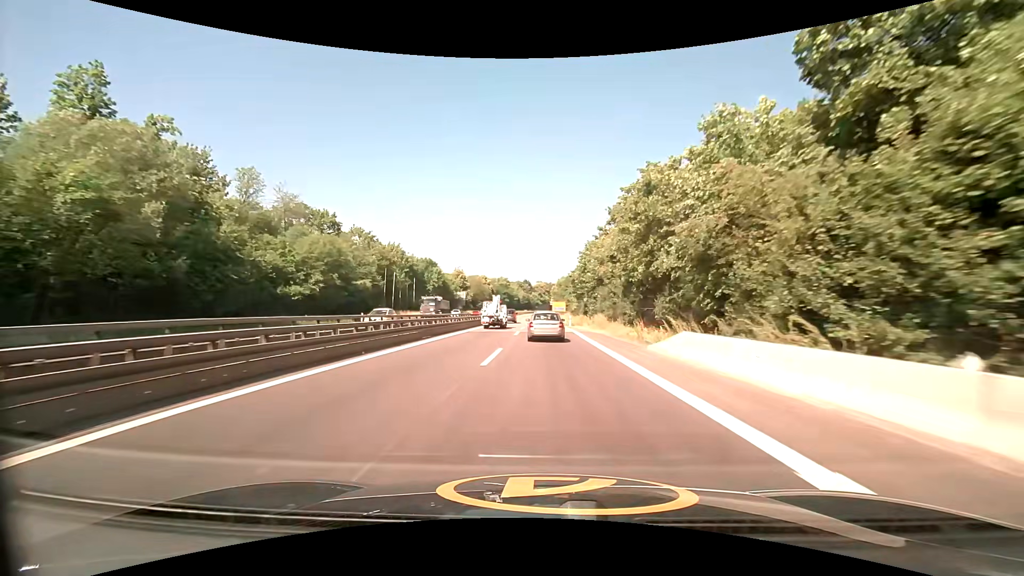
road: trunk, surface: asphalt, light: Day
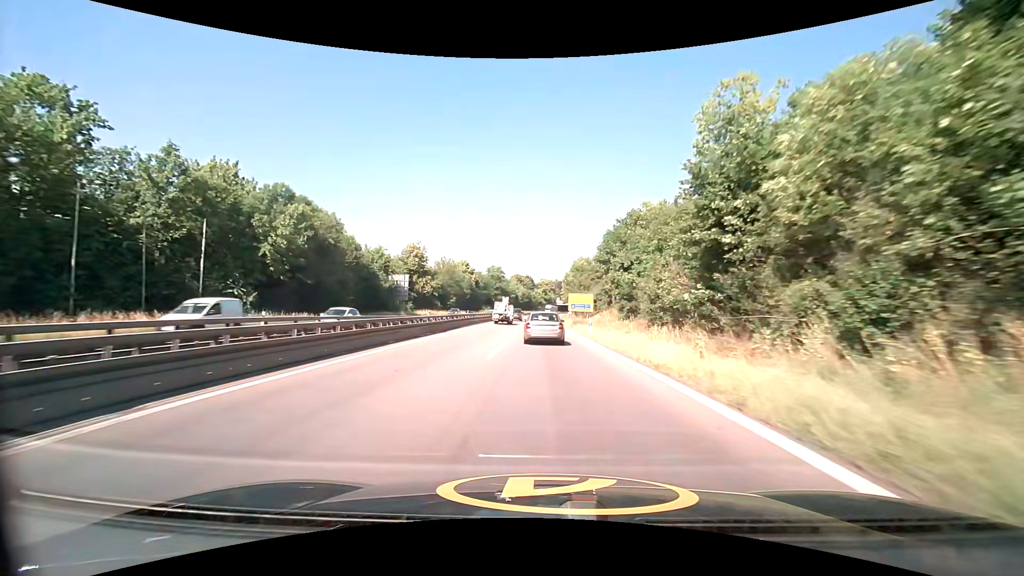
(-0.5, +63.8) m; 0°
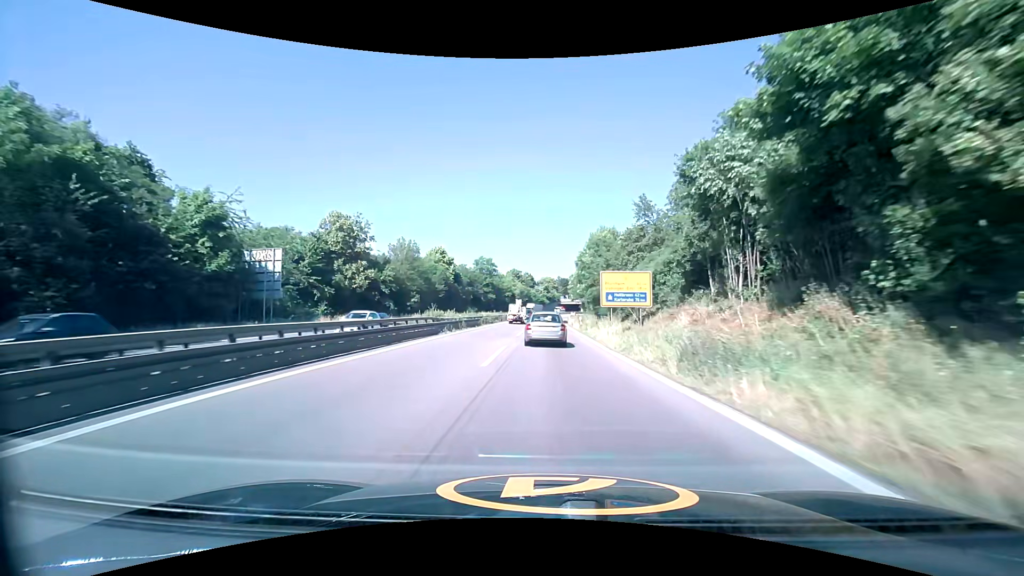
(-0.2, +37.7) m; 0°
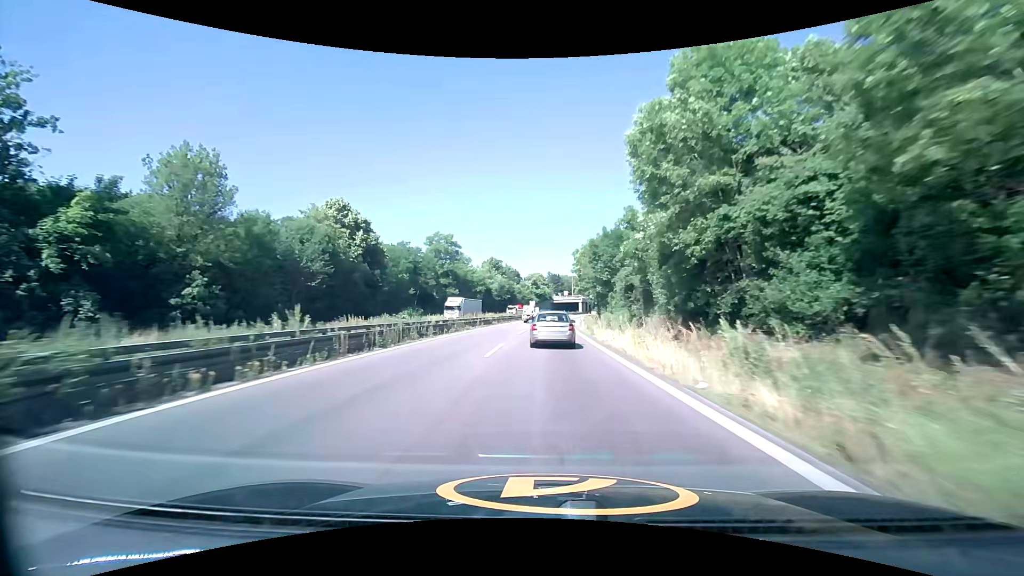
(+0.4, +50.8) m; +1°
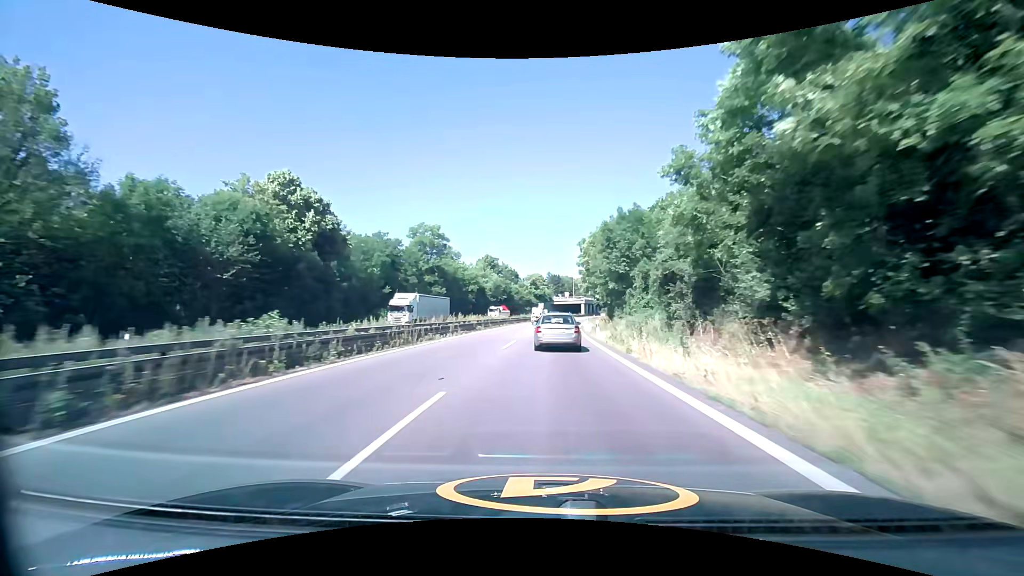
(0.0, +13.0) m; 0°
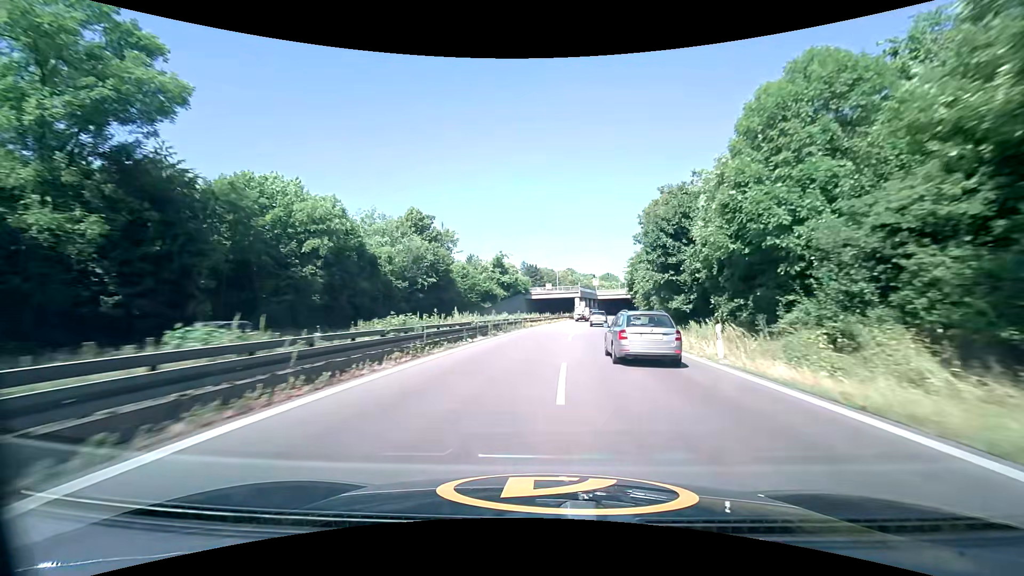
(+1.2, +66.4) m; +3°
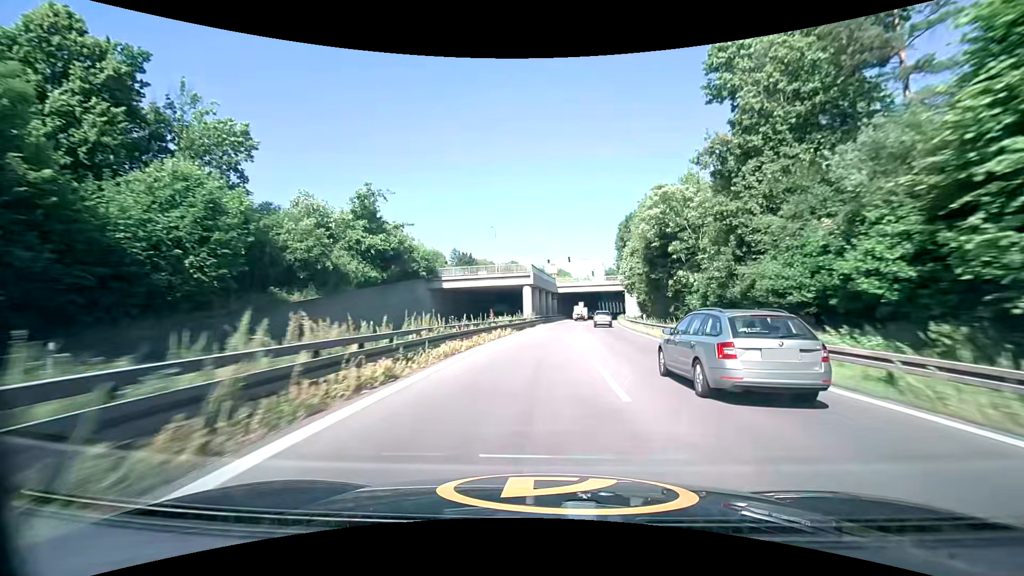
(+3.1, +53.1) m; +6°
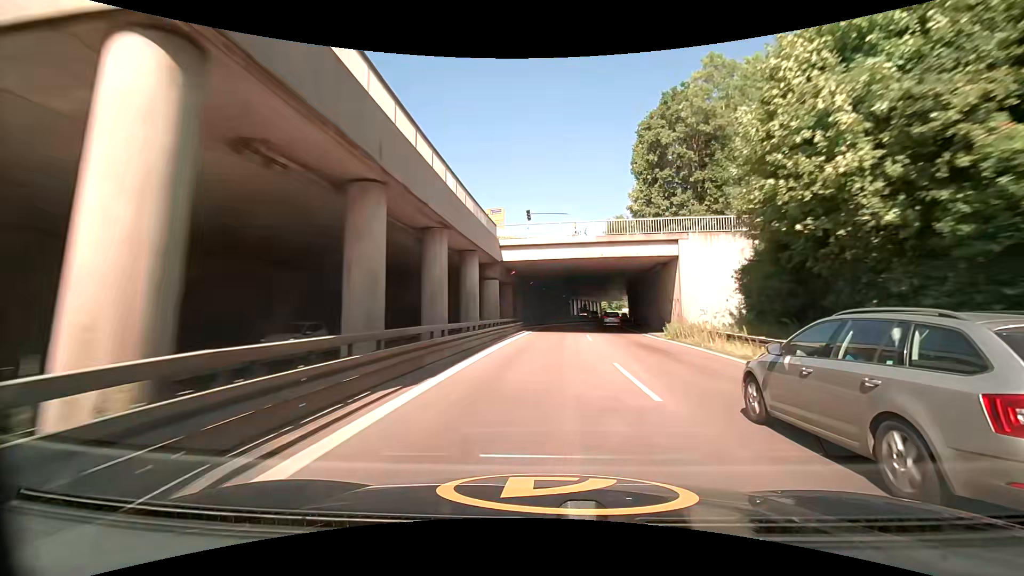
(+2.5, +53.3) m; +5°
(0, +10) (0, +20) (+1, +30) (+1, +40) (+2, +50) (+3, +60) (+3, +70) (+3, +80) (+4, +90) (+4, +100) m
